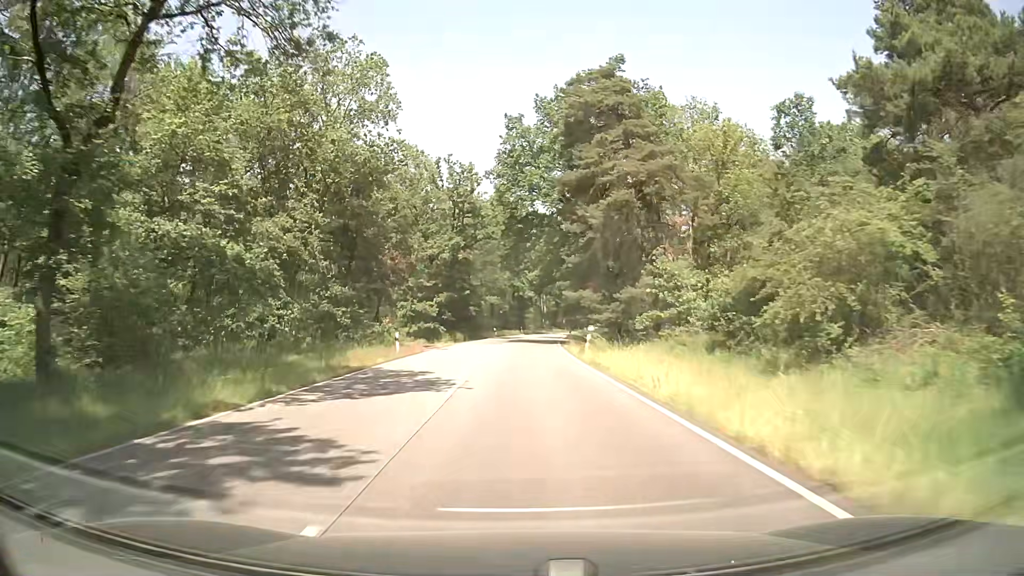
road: secondary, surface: asphalt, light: Day
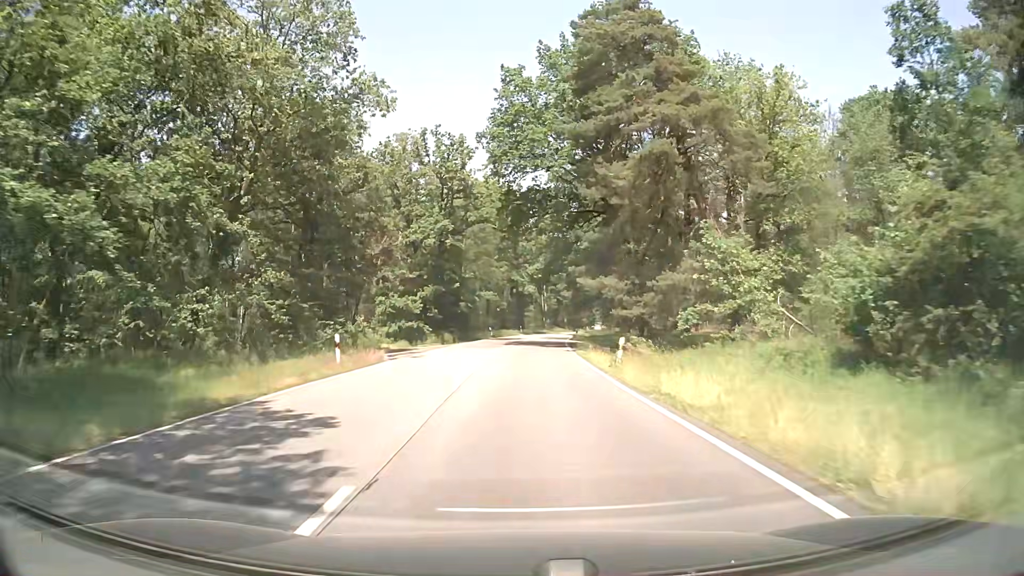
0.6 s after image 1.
(+0.1, +10.9) m; +1°
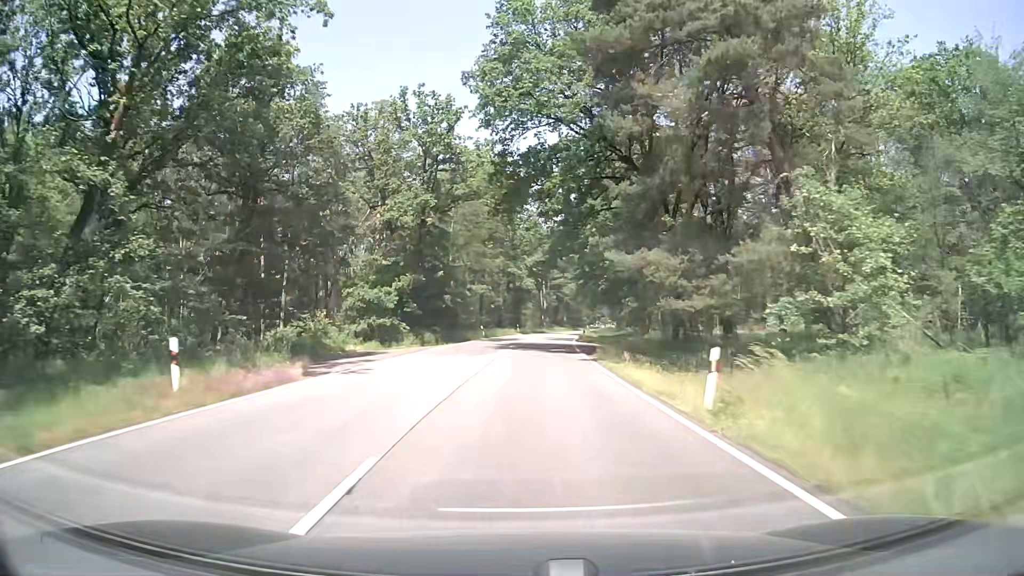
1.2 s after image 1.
(0.0, +10.9) m; 0°
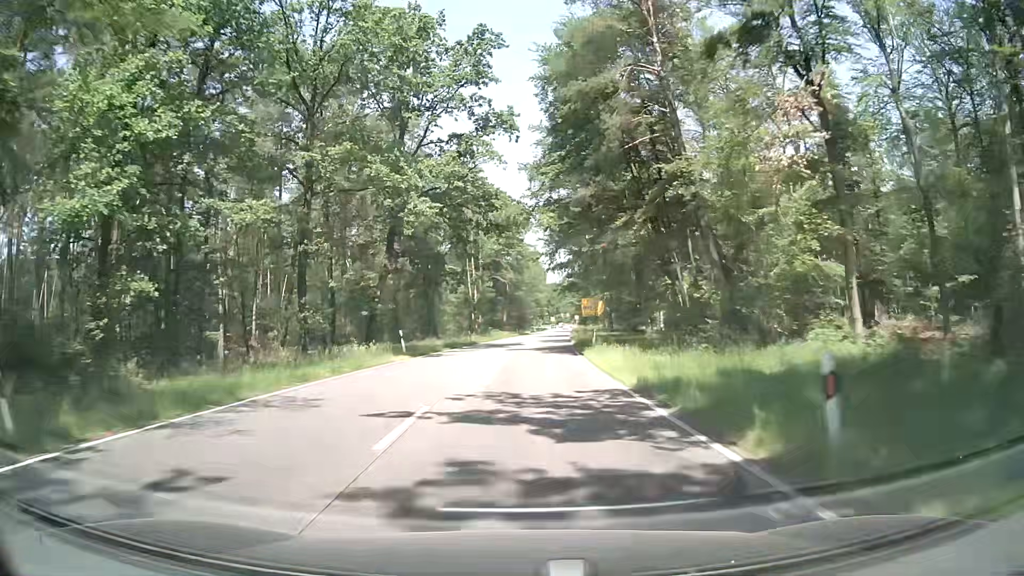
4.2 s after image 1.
(+2.4, +55.1) m; +5°
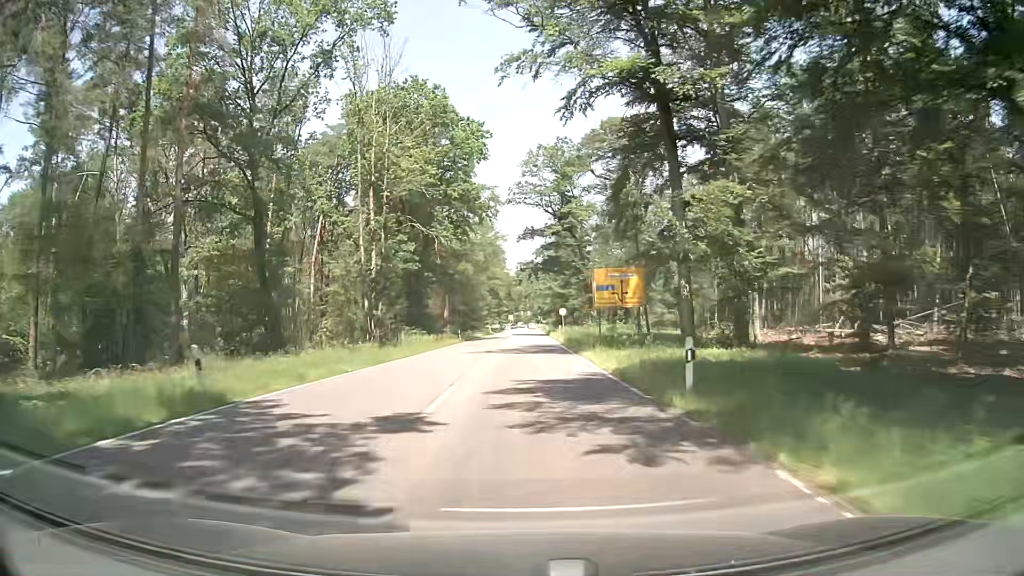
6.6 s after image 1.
(+1.7, +44.8) m; +5°
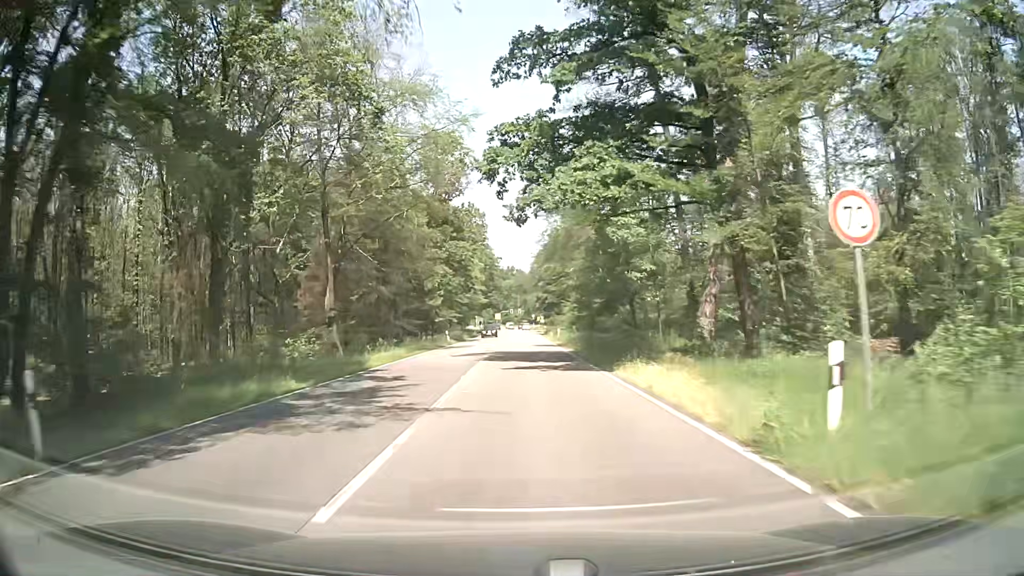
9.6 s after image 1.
(+0.5, +55.1) m; +1°
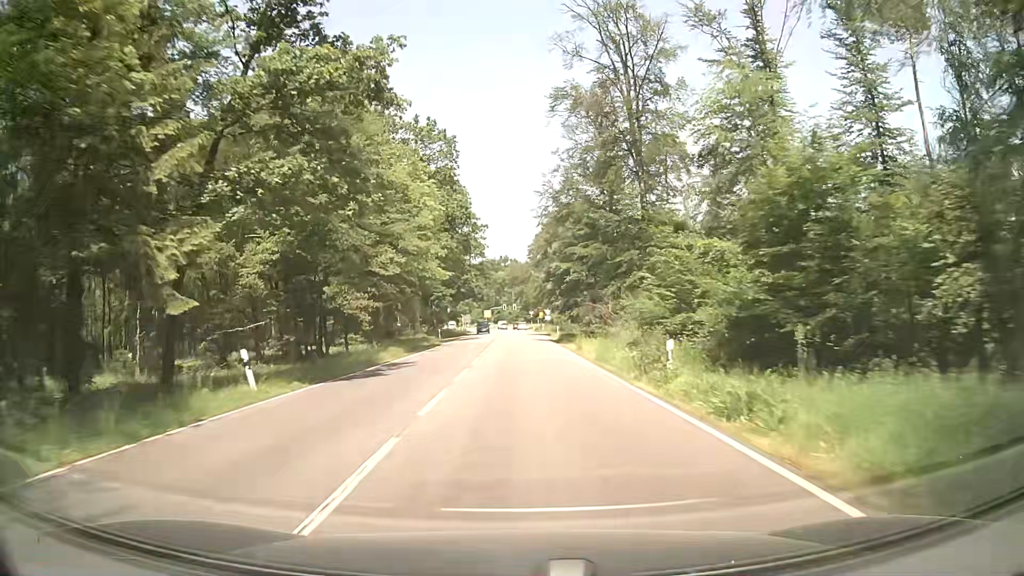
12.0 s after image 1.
(-0.1, +43.1) m; 0°
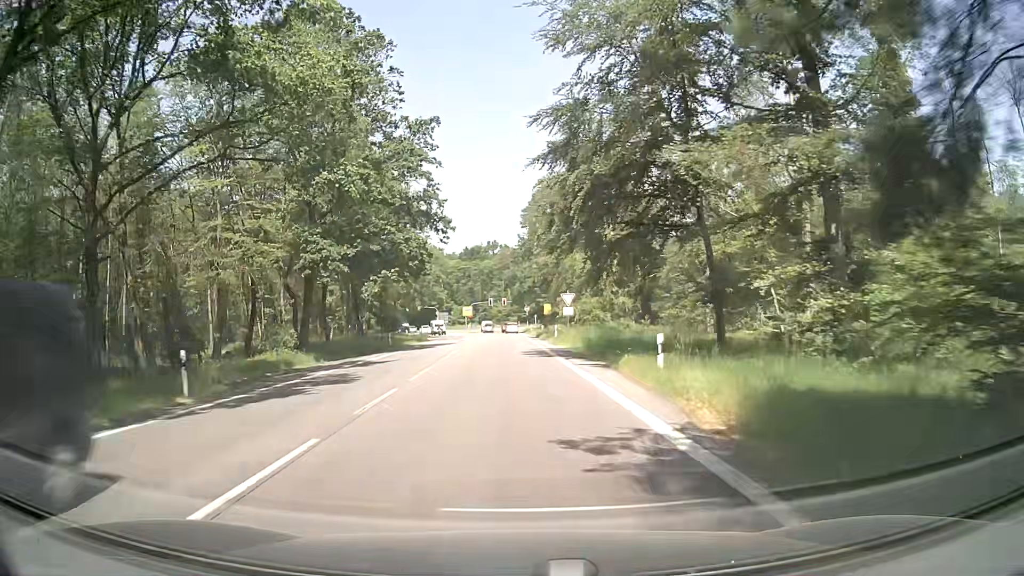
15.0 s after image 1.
(+0.8, +48.1) m; +1°
(0, +10) (0, +20) (0, +30) (-1, +40) (-1, +50) (-1, +60) (-2, +70) (-3, +80) (-3, +90) (-4, +100) m
